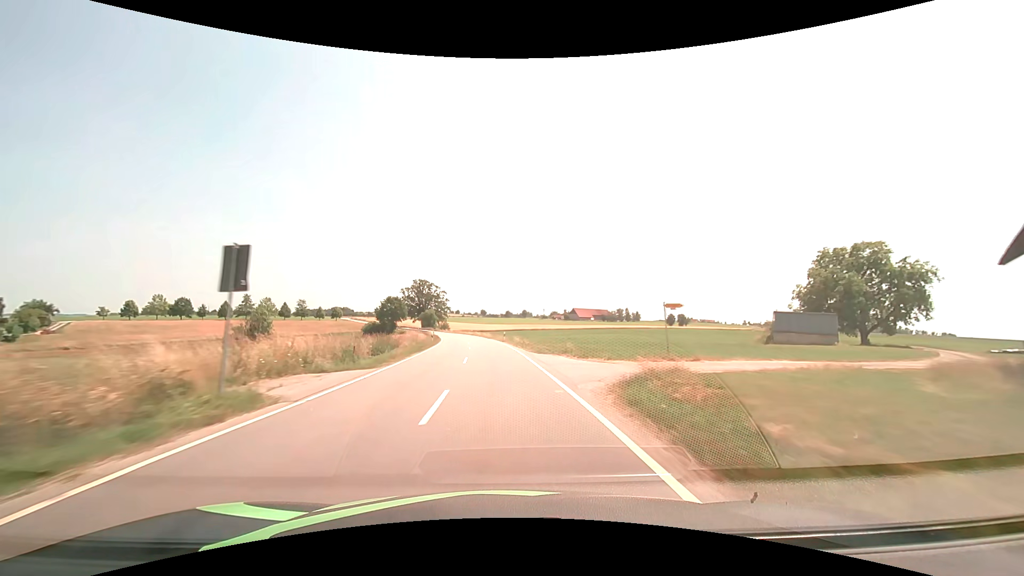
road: tertiary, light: Day
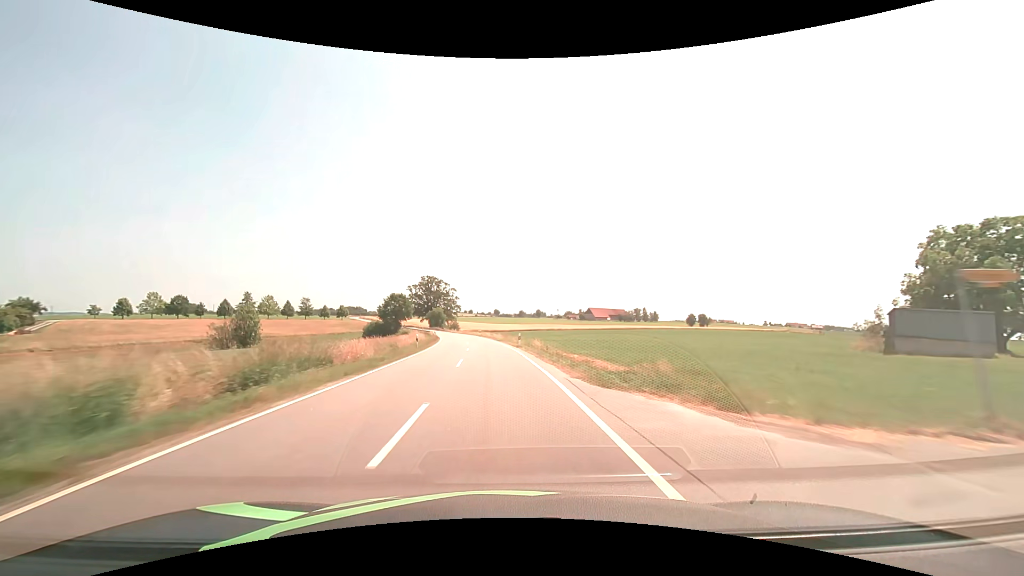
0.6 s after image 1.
(-0.2, +14.2) m; -1°
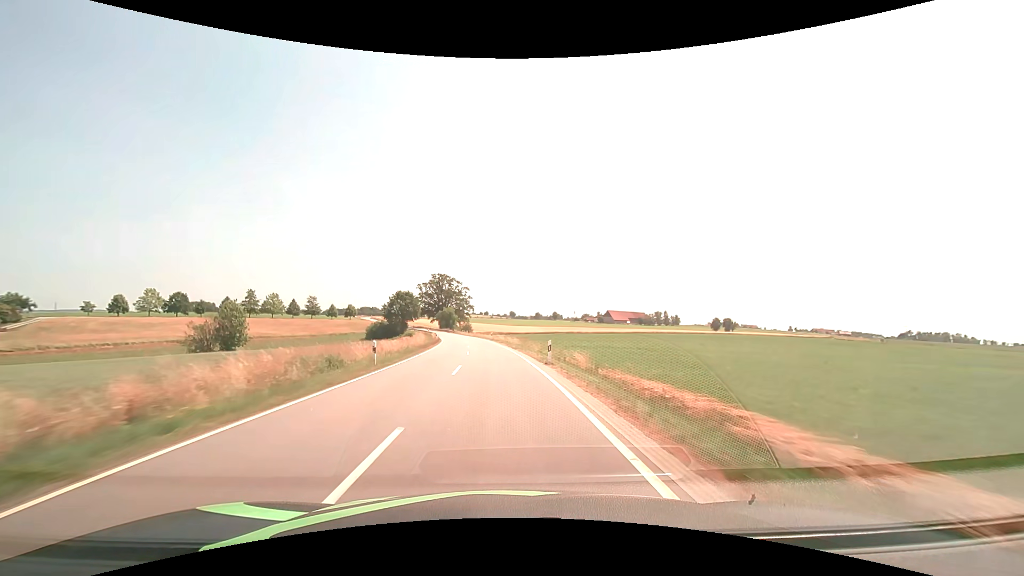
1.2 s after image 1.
(-0.2, +14.2) m; -2°
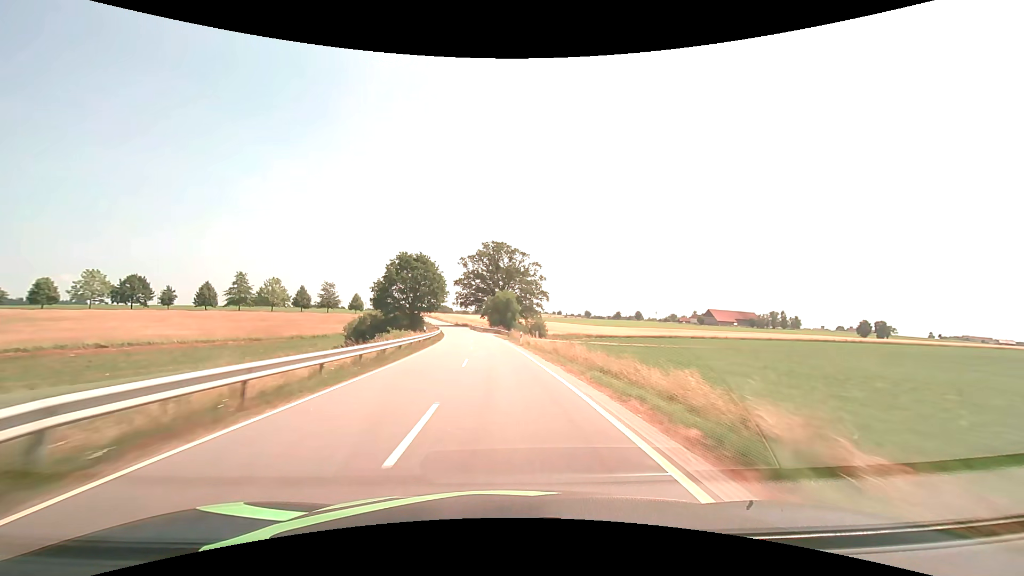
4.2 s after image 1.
(-5.2, +70.9) m; -8°
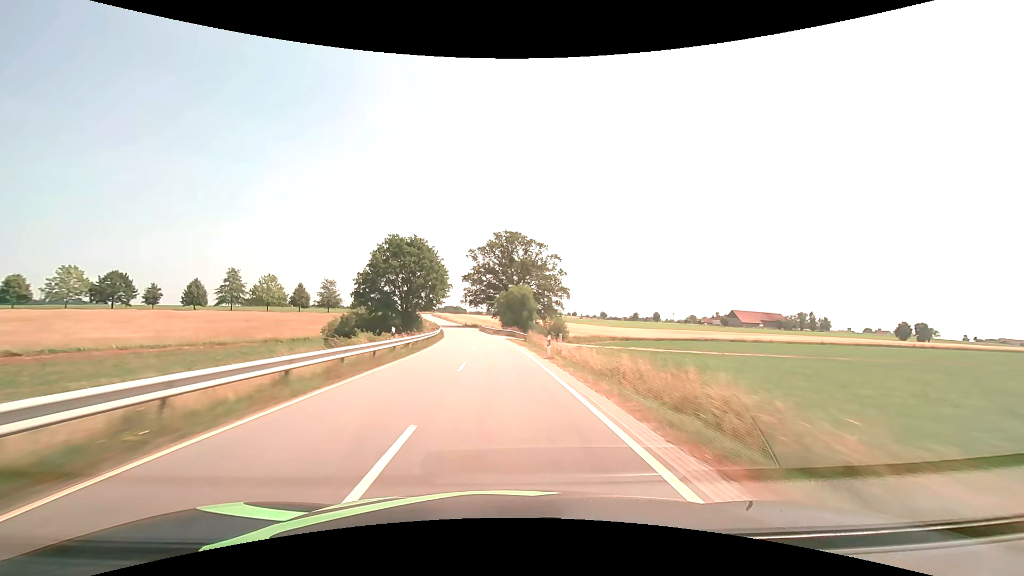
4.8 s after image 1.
(-0.2, +14.2) m; -2°
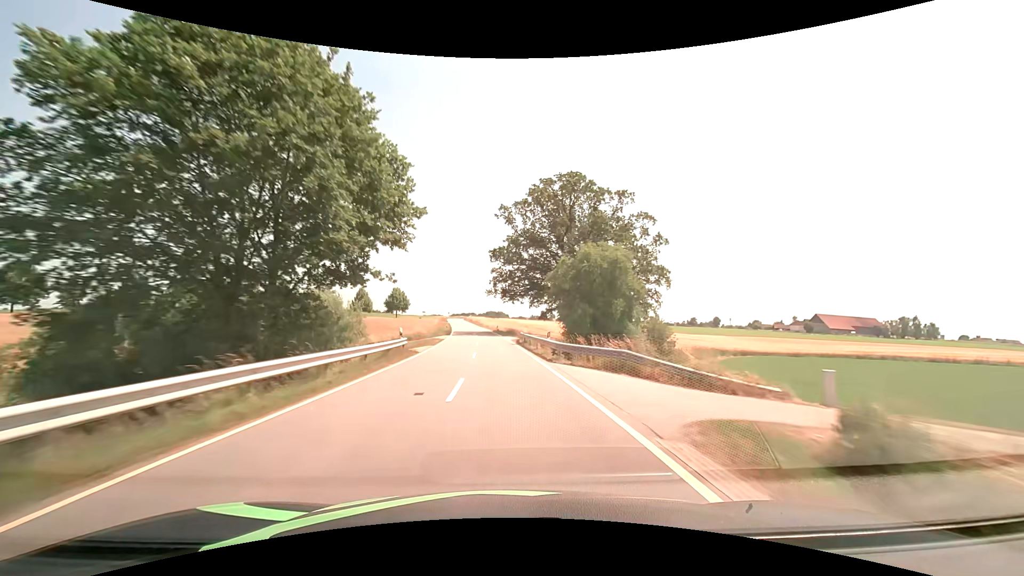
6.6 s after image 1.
(-1.7, +42.5) m; -5°
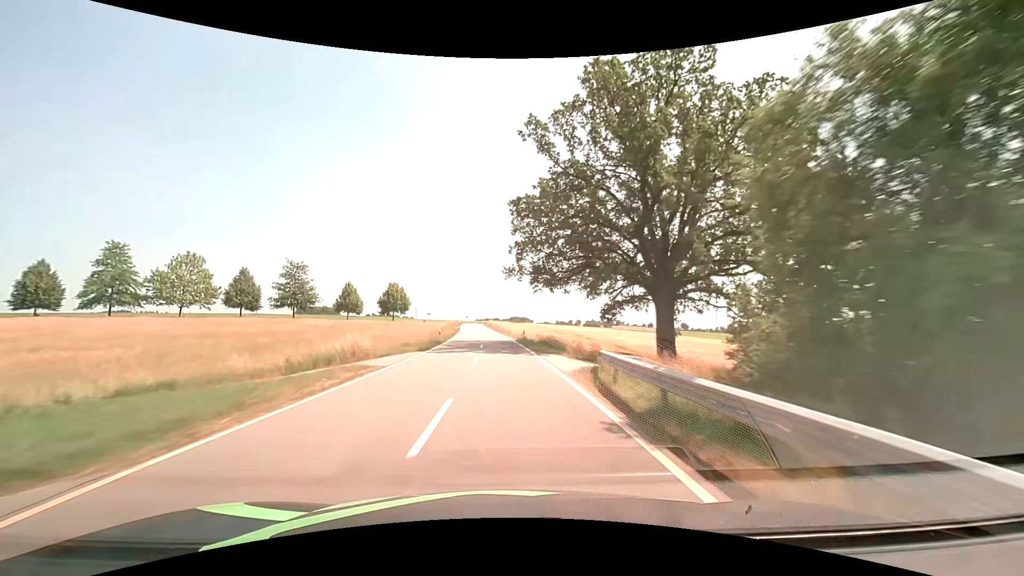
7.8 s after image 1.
(-0.7, +28.3) m; -3°
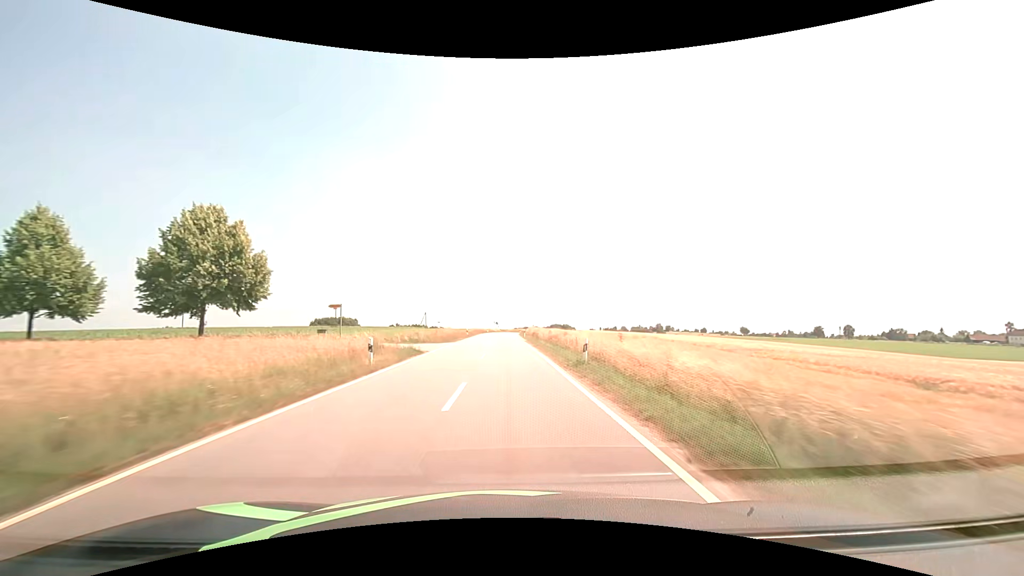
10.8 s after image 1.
(-2.8, +70.3) m; -4°
(0, +10) (0, +20) (0, +30) (0, +40) (0, +50) (0, +60) (0, +70) (0, +80) (0, +90) (0, +100) m
